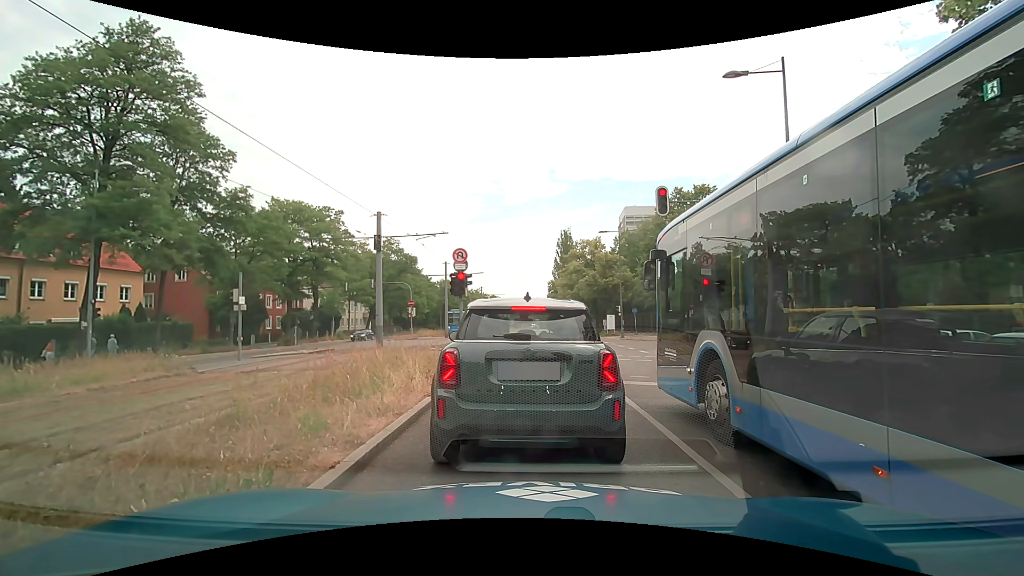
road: secondary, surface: asphalt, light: Day
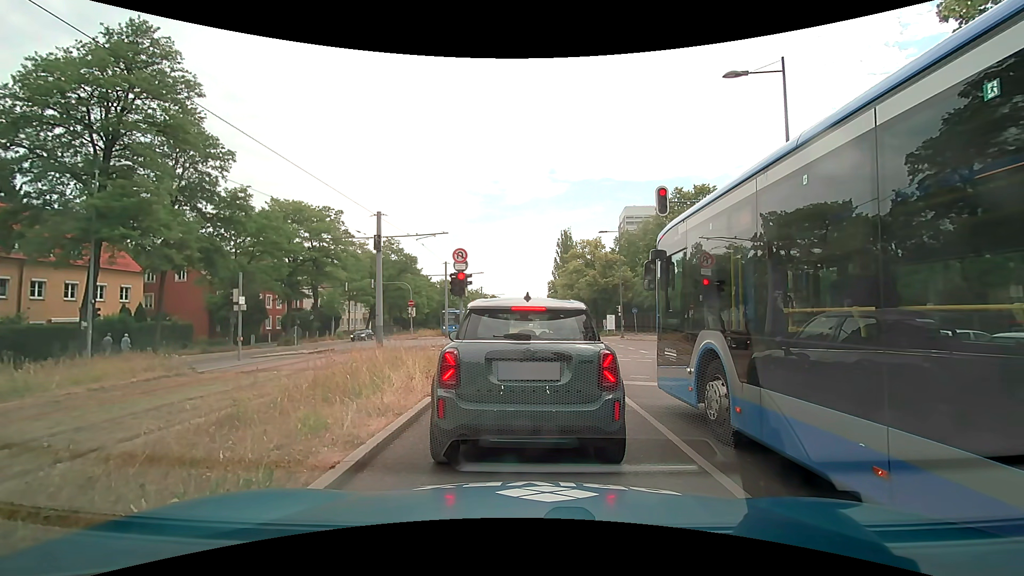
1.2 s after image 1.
(0.0, 0.0) m; 0°
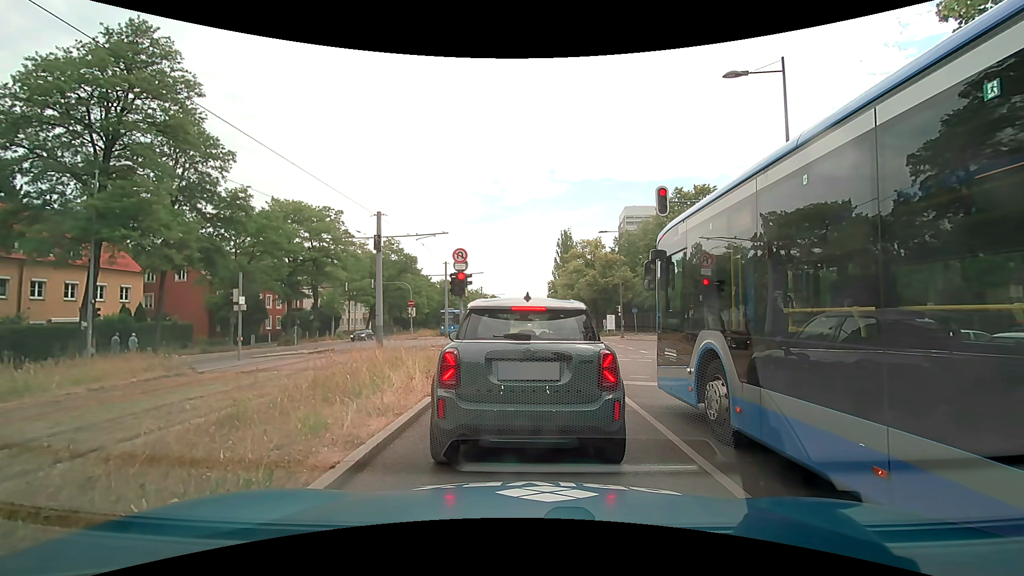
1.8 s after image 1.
(0.0, 0.0) m; 0°
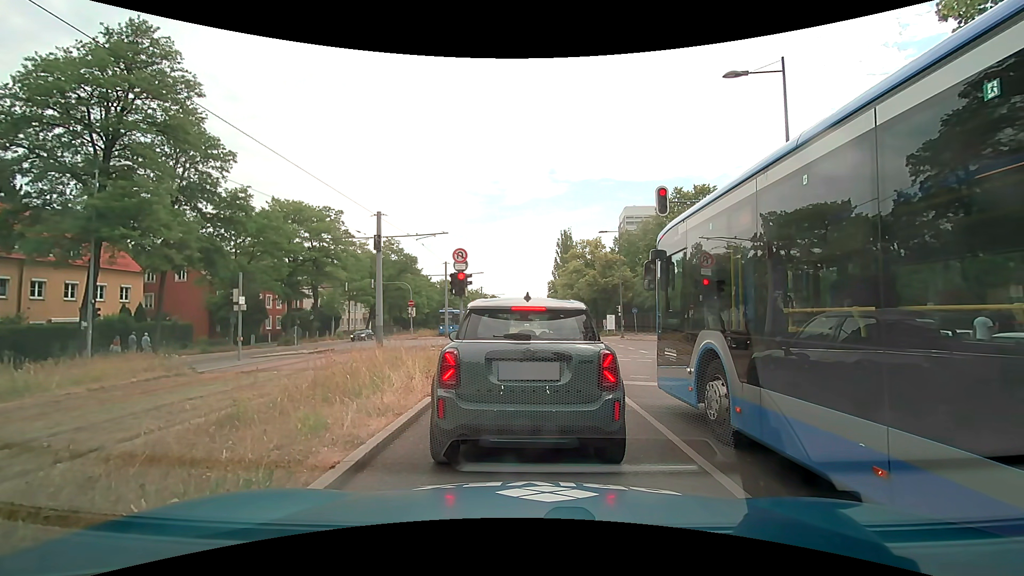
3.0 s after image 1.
(0.0, 0.0) m; 0°
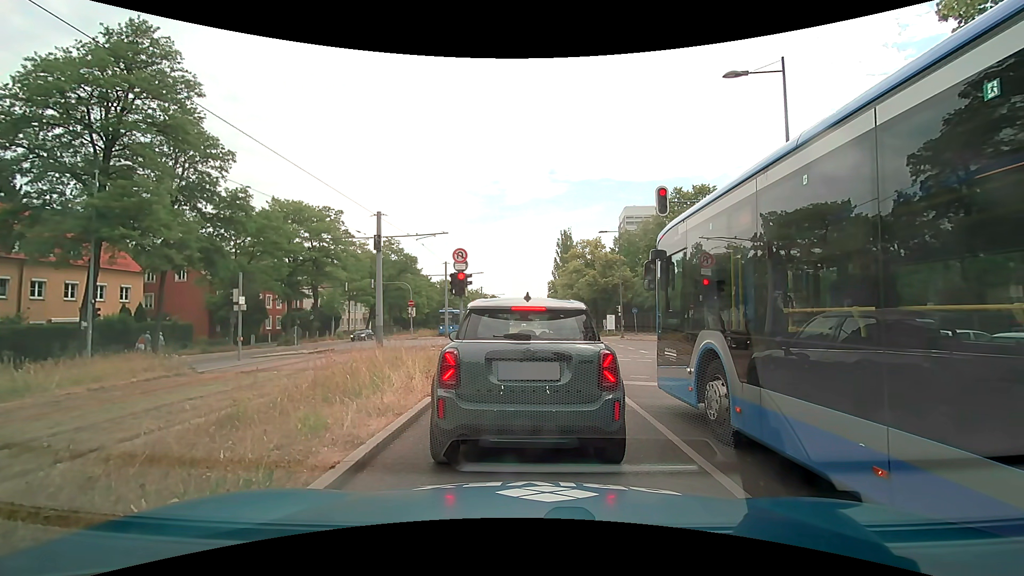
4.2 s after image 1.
(0.0, 0.0) m; 0°
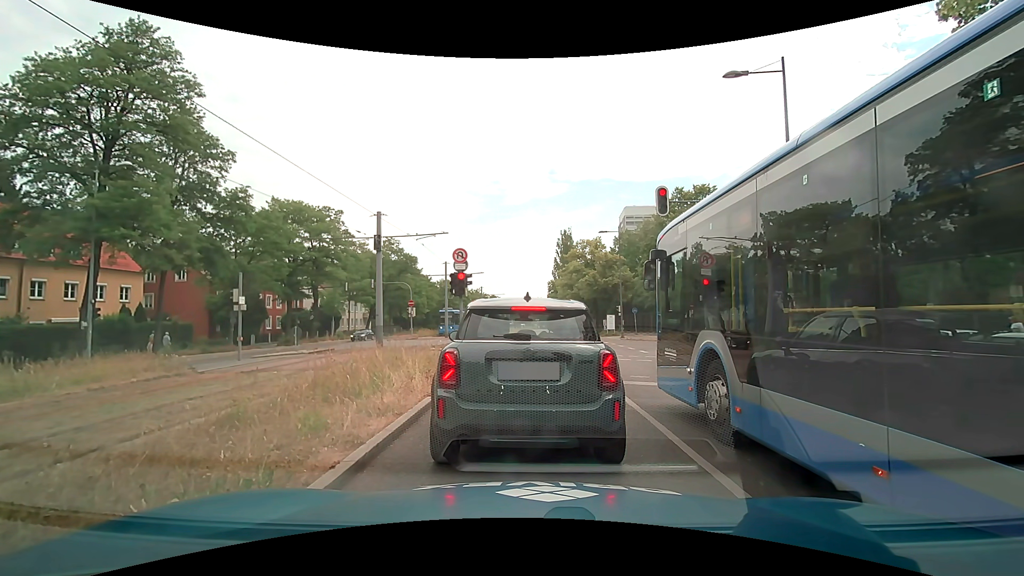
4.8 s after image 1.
(0.0, 0.0) m; 0°
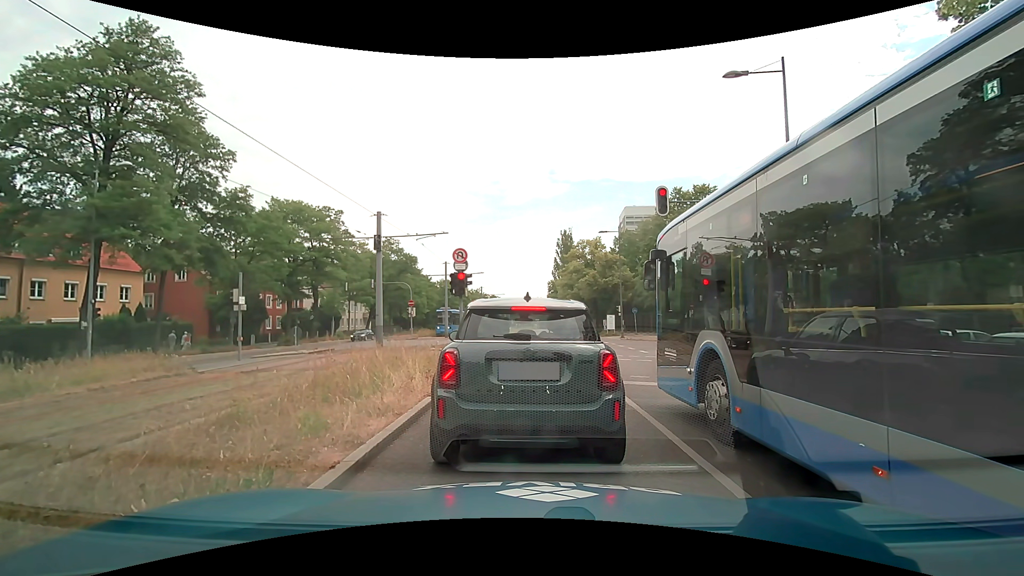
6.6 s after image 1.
(0.0, 0.0) m; 0°
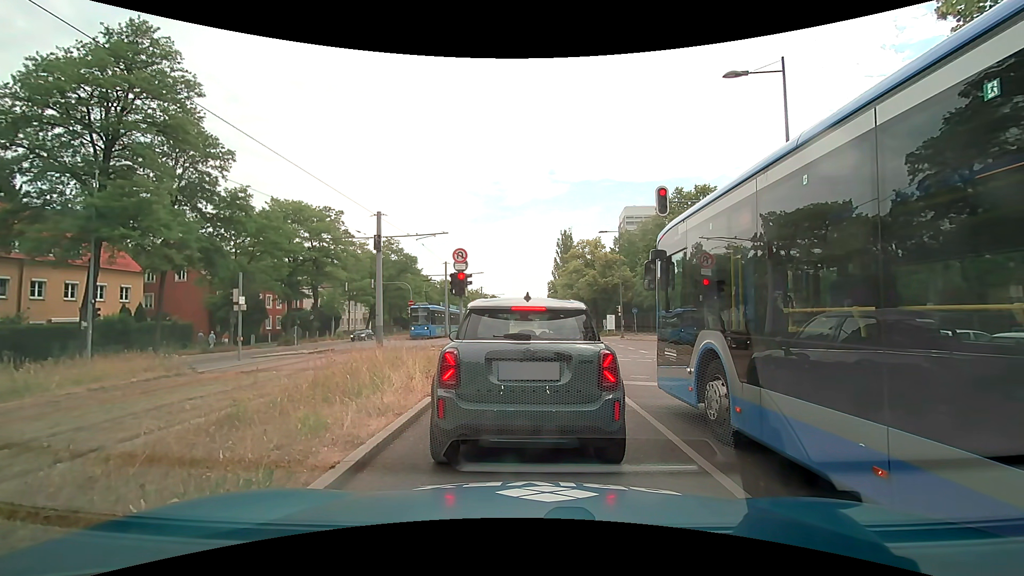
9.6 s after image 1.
(0.0, 0.0) m; 0°
(+1, +10) (+1, +20) (+2, +30) (+3, +40) (+4, +50) (+4, +60) (+5, +70) (+6, +80) (+7, +90) (+8, +100) m
